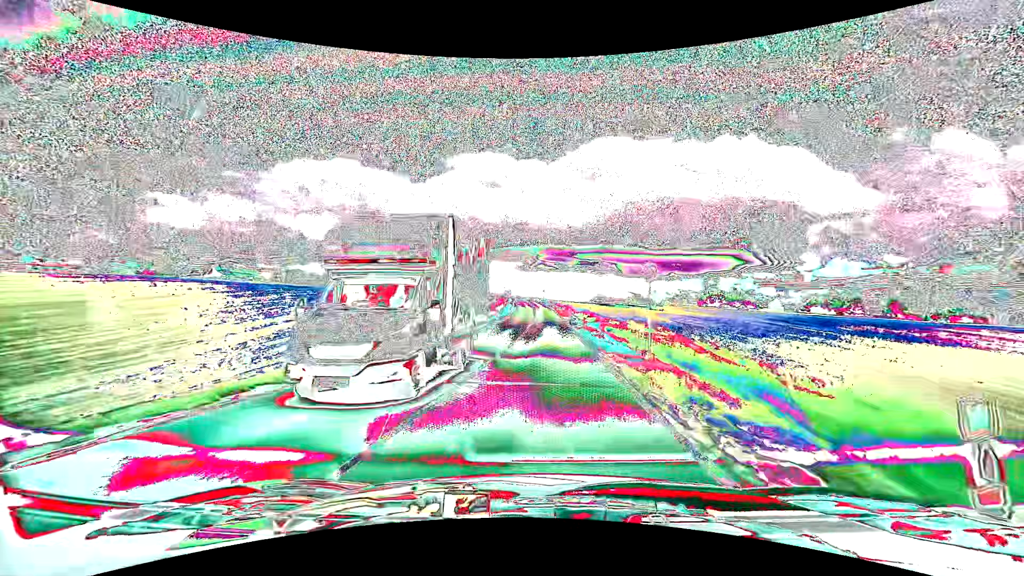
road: tertiary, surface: asphalt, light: Day
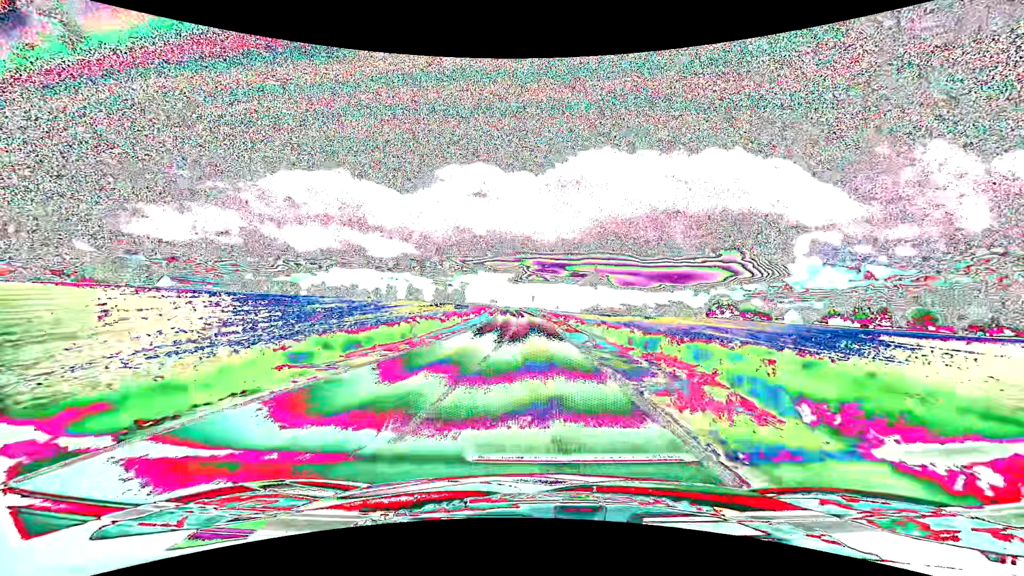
(+0.7, +31.6) m; +1°
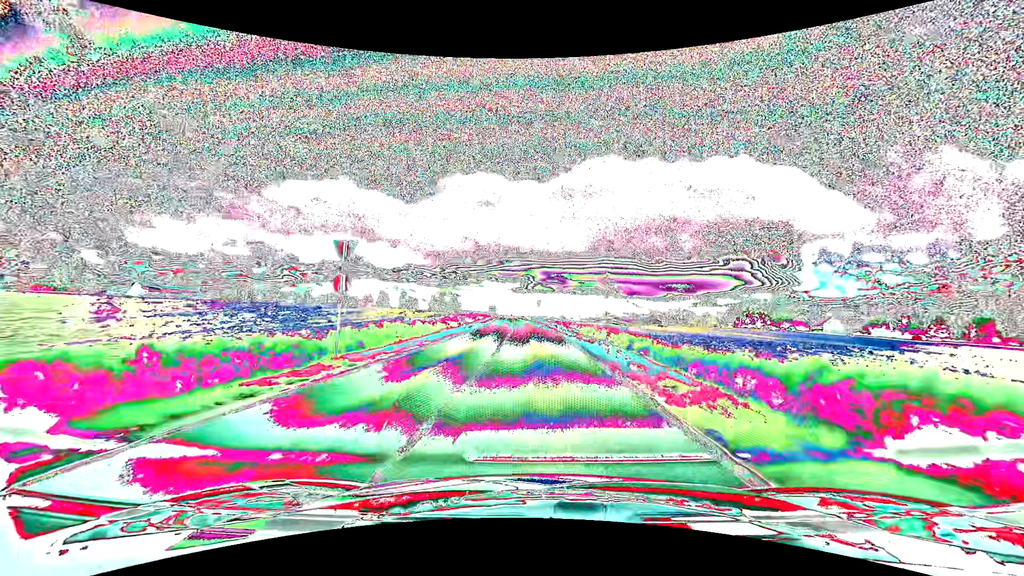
(-0.3, +28.0) m; -1°
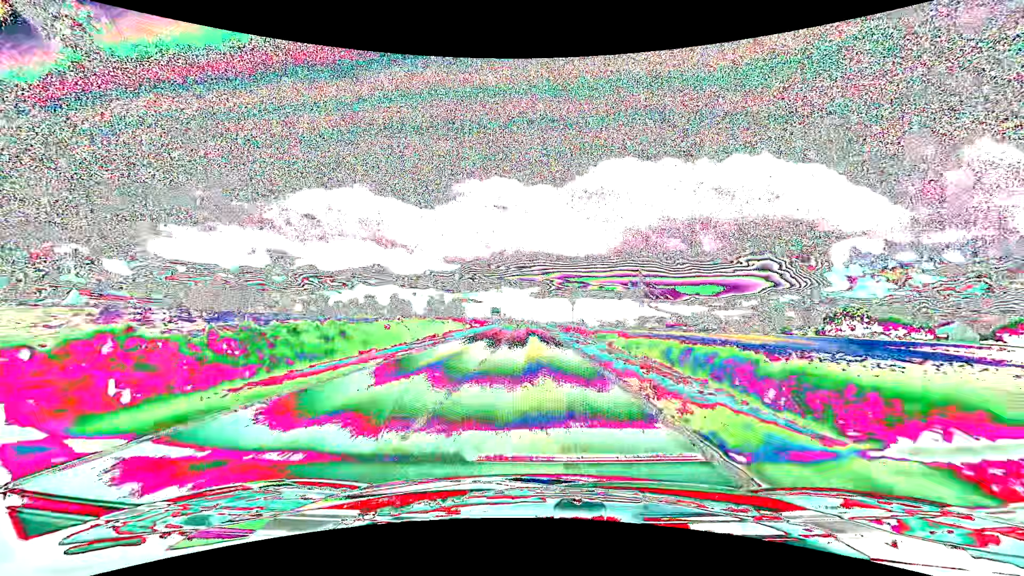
(-1.0, +53.2) m; -2°
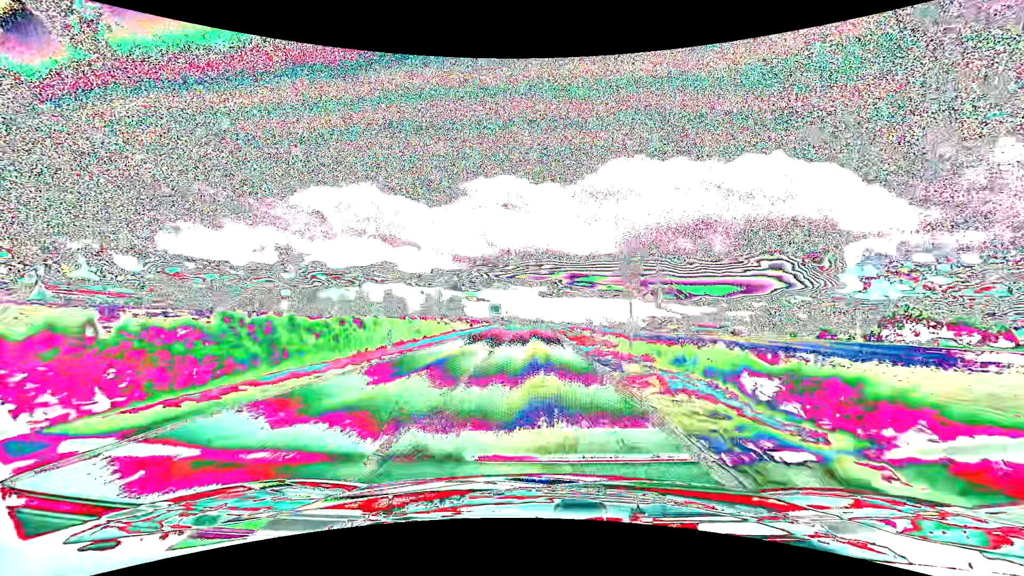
(-0.2, +22.2) m; -1°
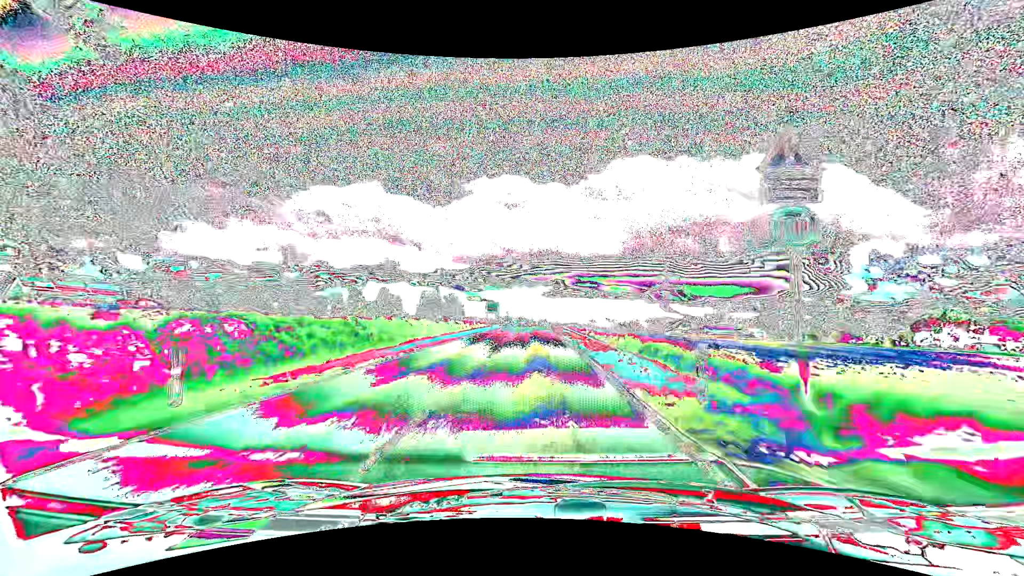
(0.0, +11.2) m; 0°
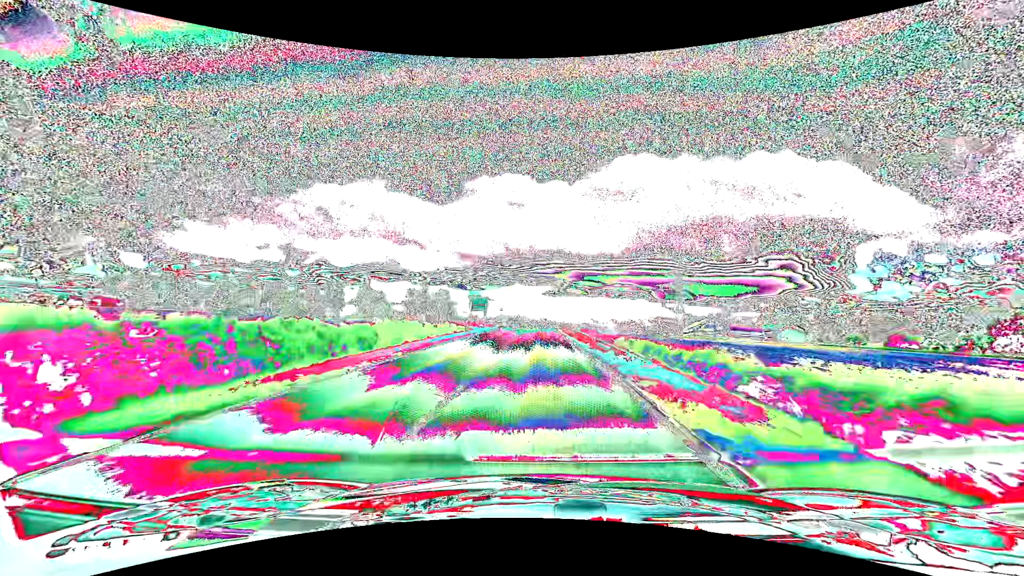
(-0.1, +22.6) m; 0°
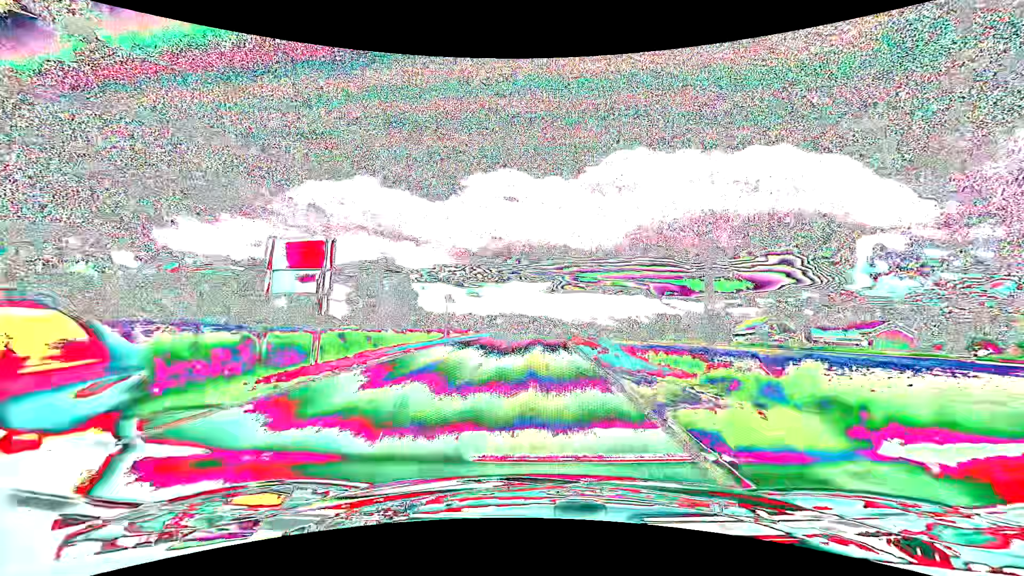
(+0.3, +45.6) m; 0°
(0, +10) (0, +20) (0, +30) (0, +40) (0, +50) (0, +60) (0, +70) (0, +80) (0, +90) (-1, +100) m
